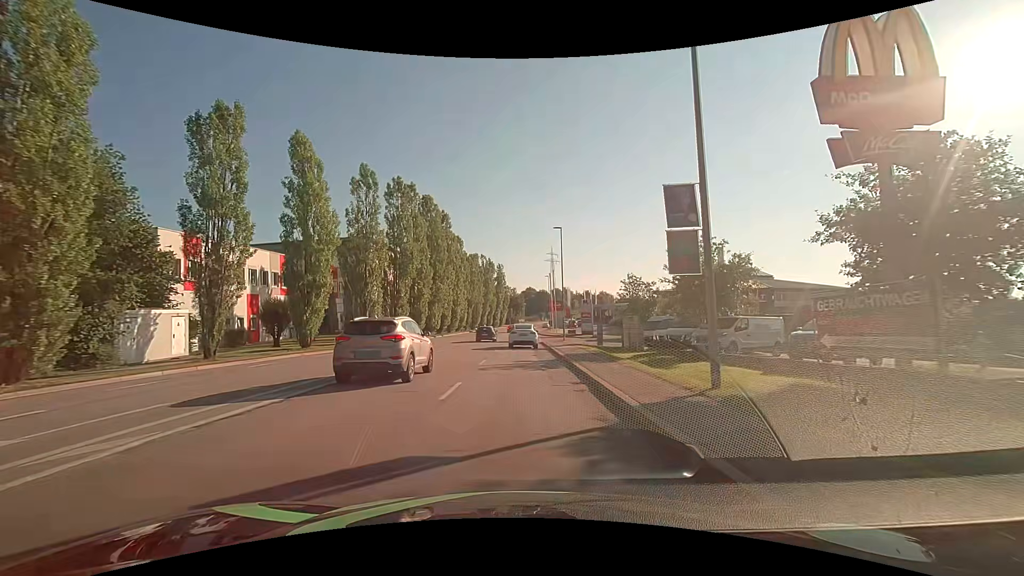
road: tertiary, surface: asphalt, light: Day
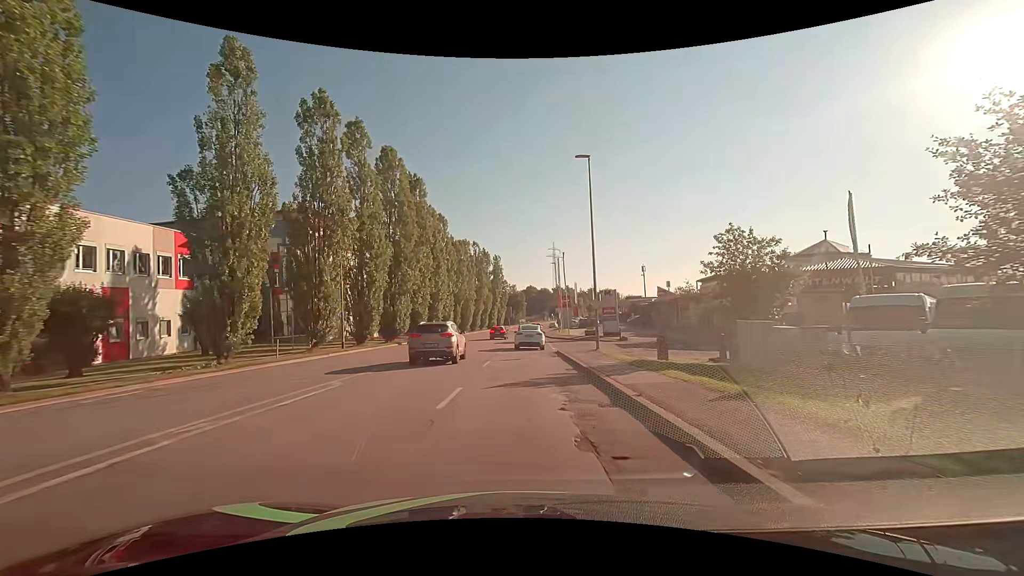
(+0.2, +18.8) m; +1°
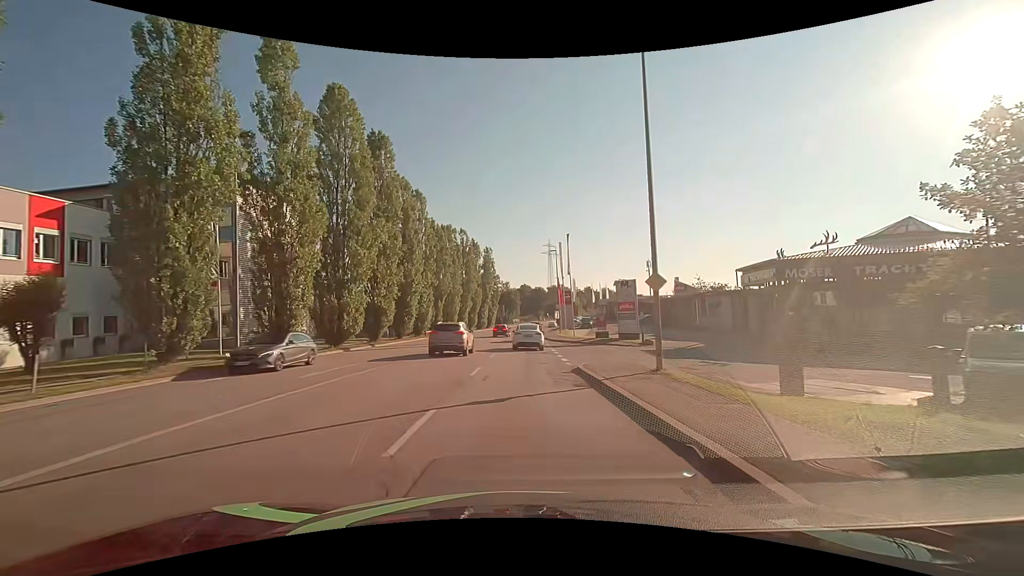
(0.0, +12.2) m; +1°
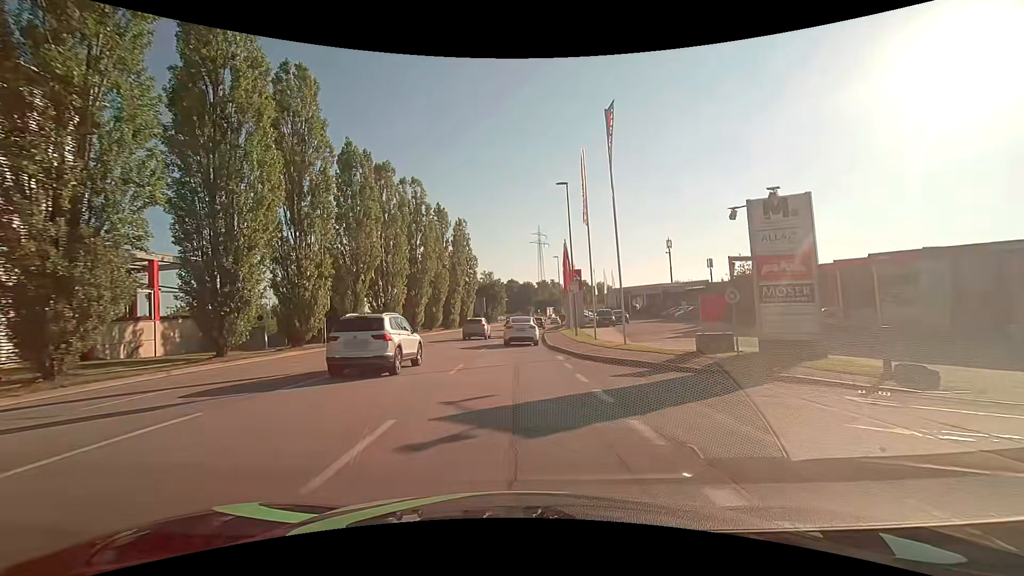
(+0.4, +28.0) m; 0°
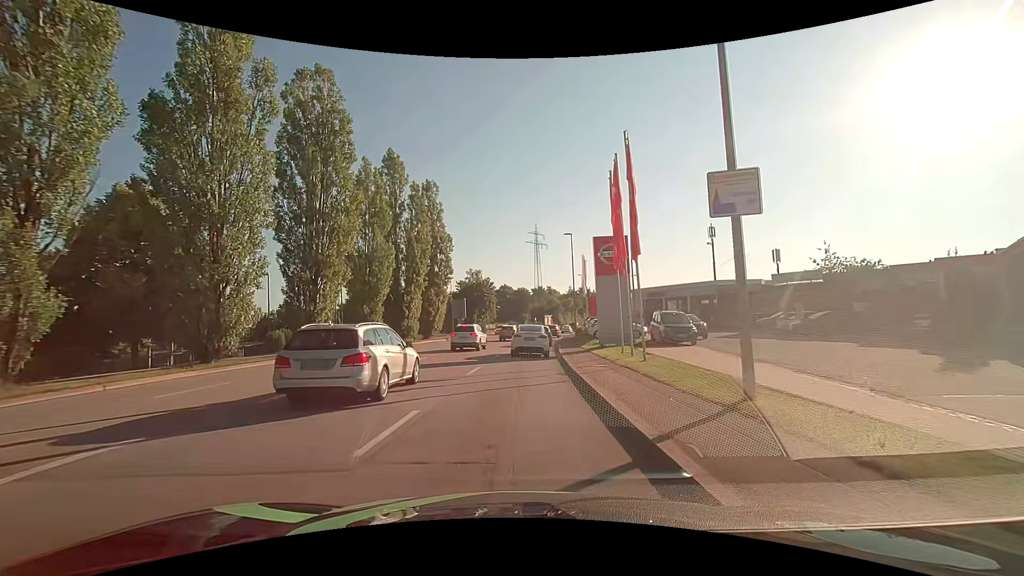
(+0.6, +24.9) m; +2°
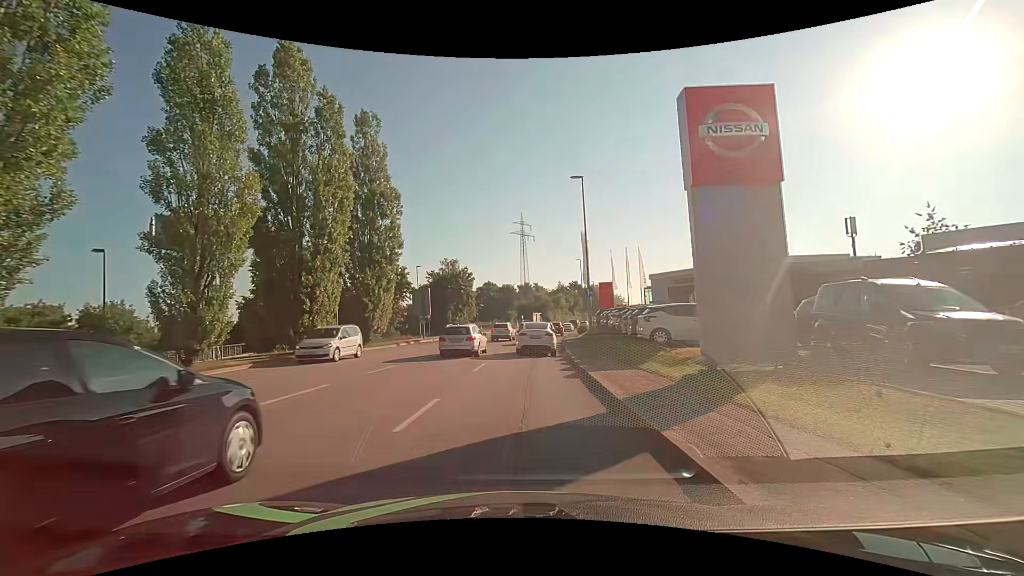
(+0.3, +17.9) m; +3°
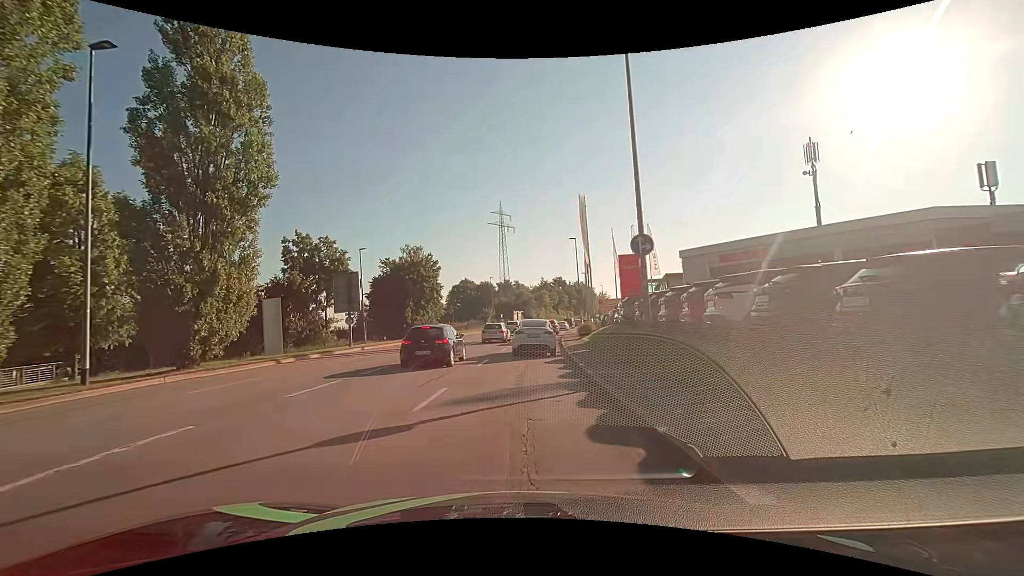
(0.0, +16.9) m; +2°
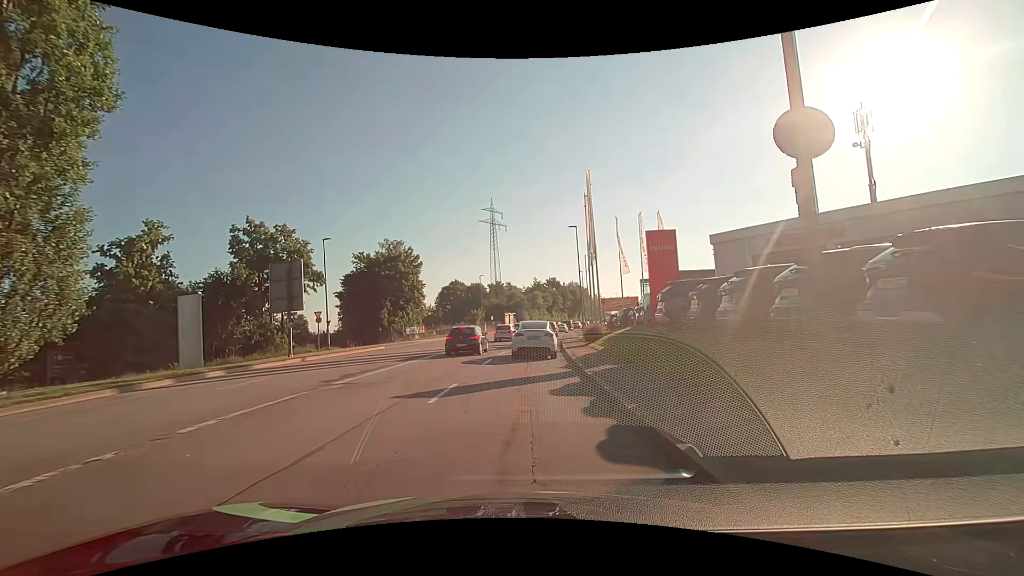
(0.0, +7.8) m; 0°
(0, +10) (0, +20) (+1, +30) (+2, +40) (+3, +50) (+4, +60) (+5, +70) (+7, +80) (+9, +89) (+11, +99) m
